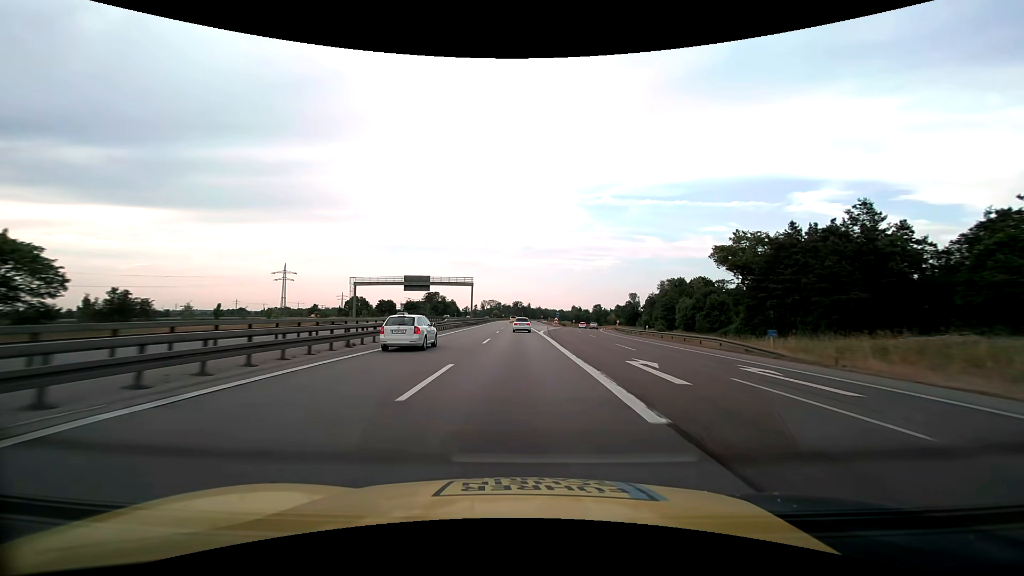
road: motorway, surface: asphalt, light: Day
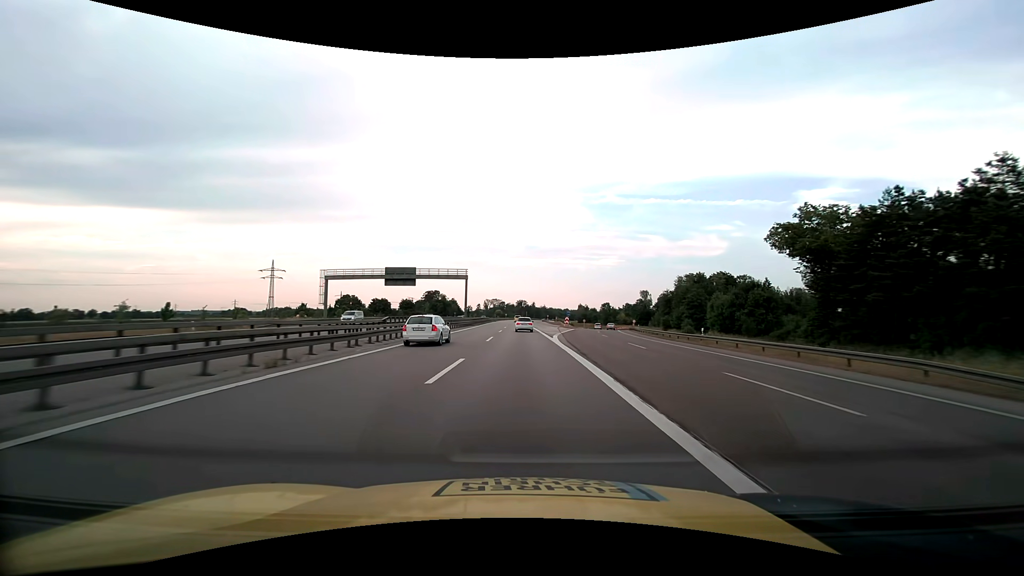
(-0.1, +16.1) m; -1°
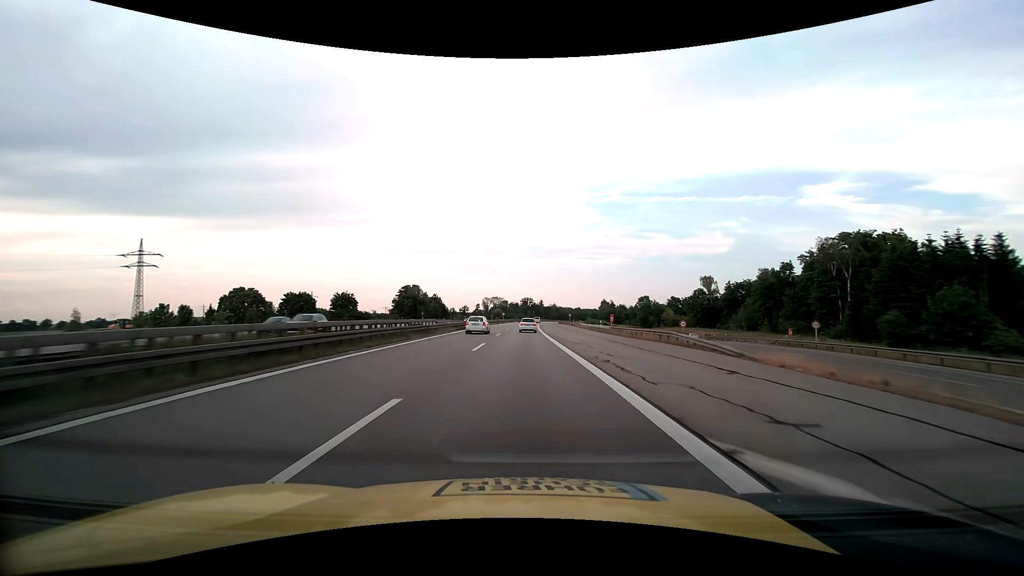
(-0.6, +80.8) m; -1°
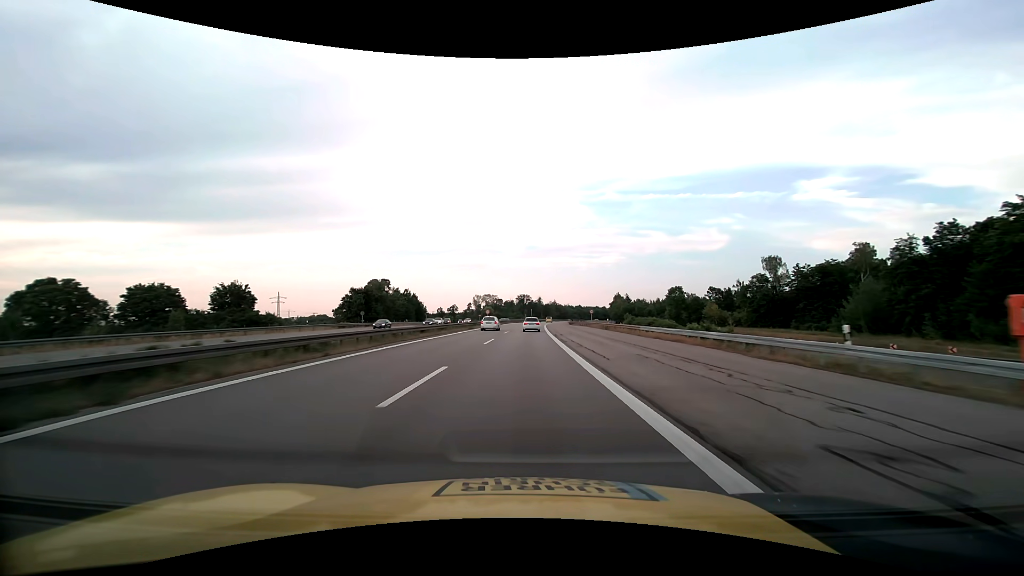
(+0.1, +49.2) m; 0°
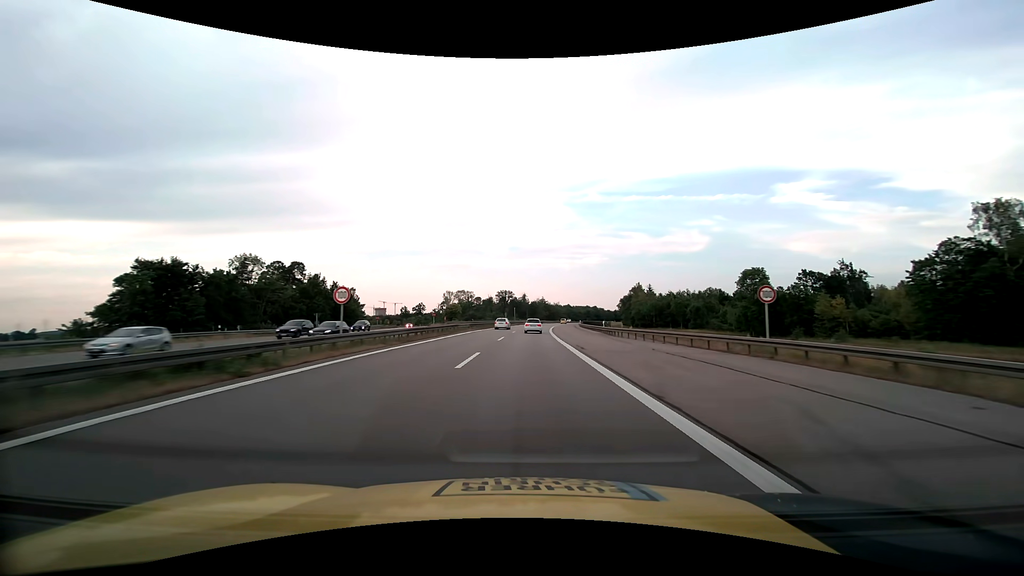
(+0.6, +66.0) m; +2°
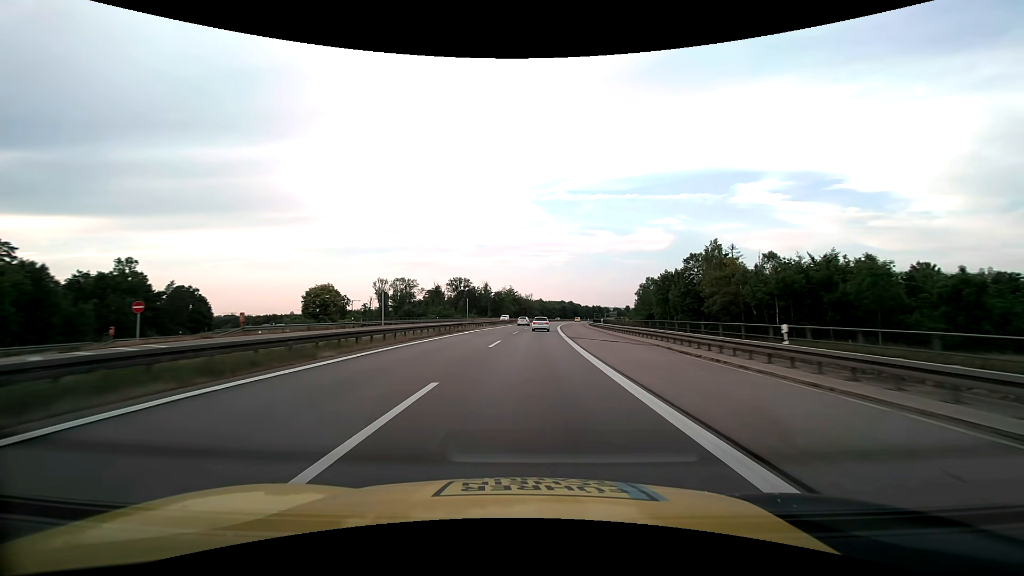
(+2.6, +81.2) m; +4°
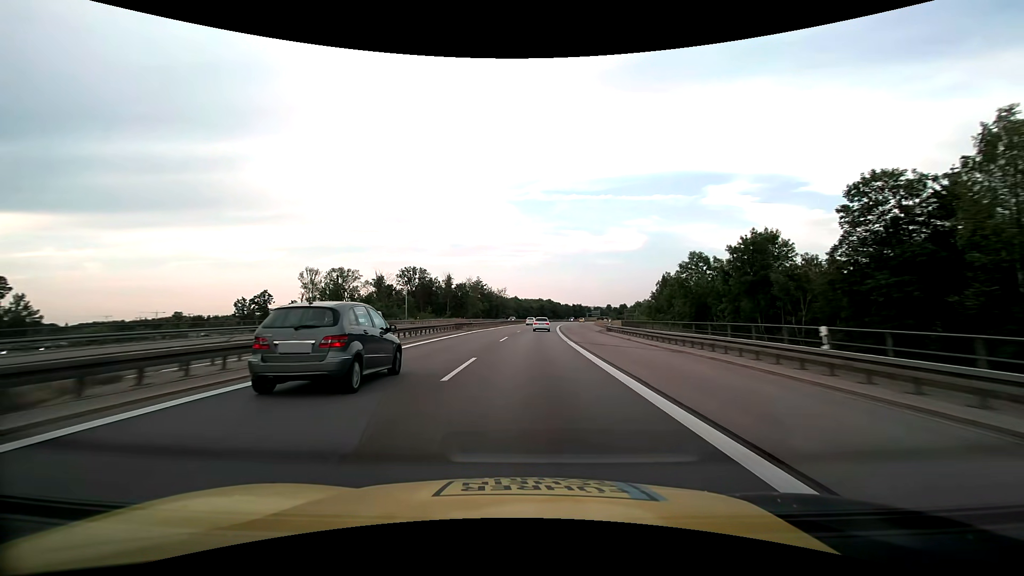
(+1.3, +47.5) m; +3°
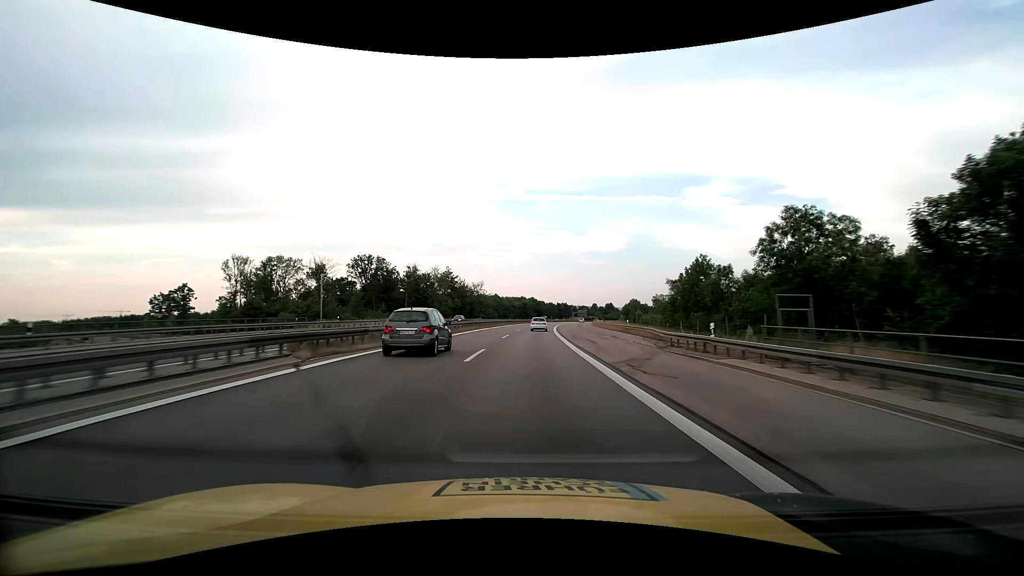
(+0.7, +31.5) m; +2°
(0, +10) (0, +20) (0, +30) (+1, +40) (+1, +50) (+2, +60) (+2, +70) (+3, +80) (+4, +90) (+5, +100) m
